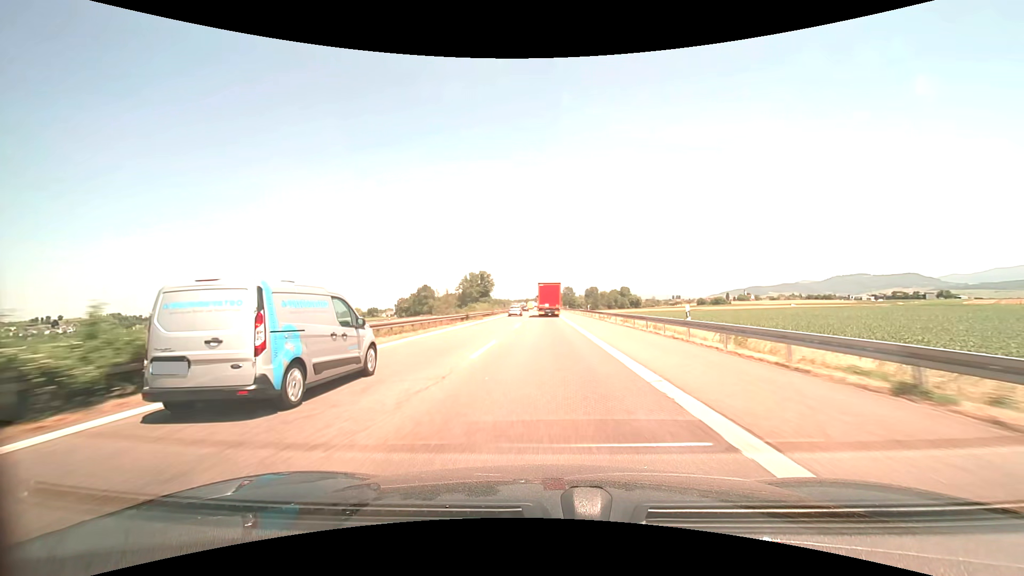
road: motorway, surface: asphalt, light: Day
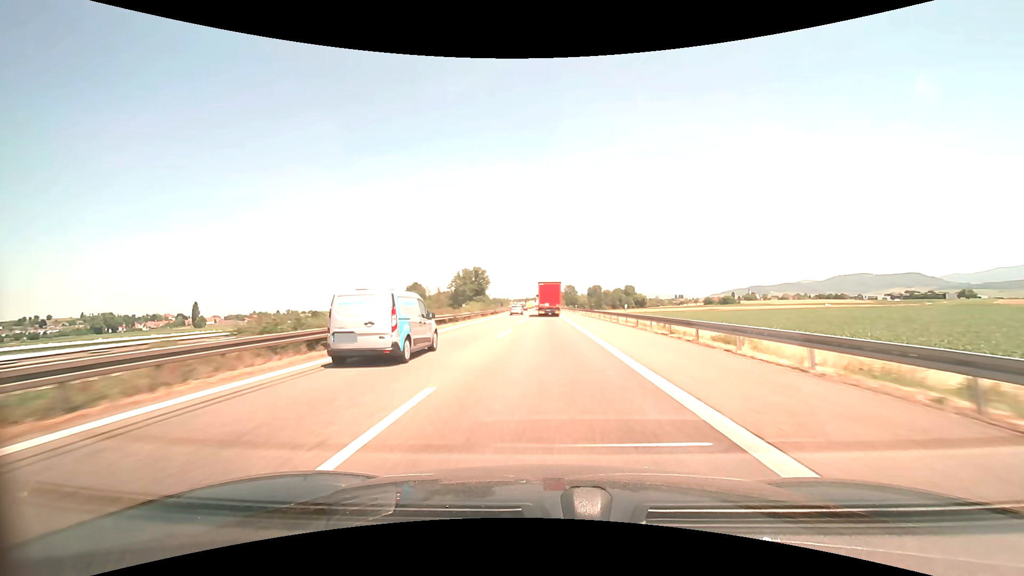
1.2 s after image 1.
(-0.1, +29.0) m; 0°
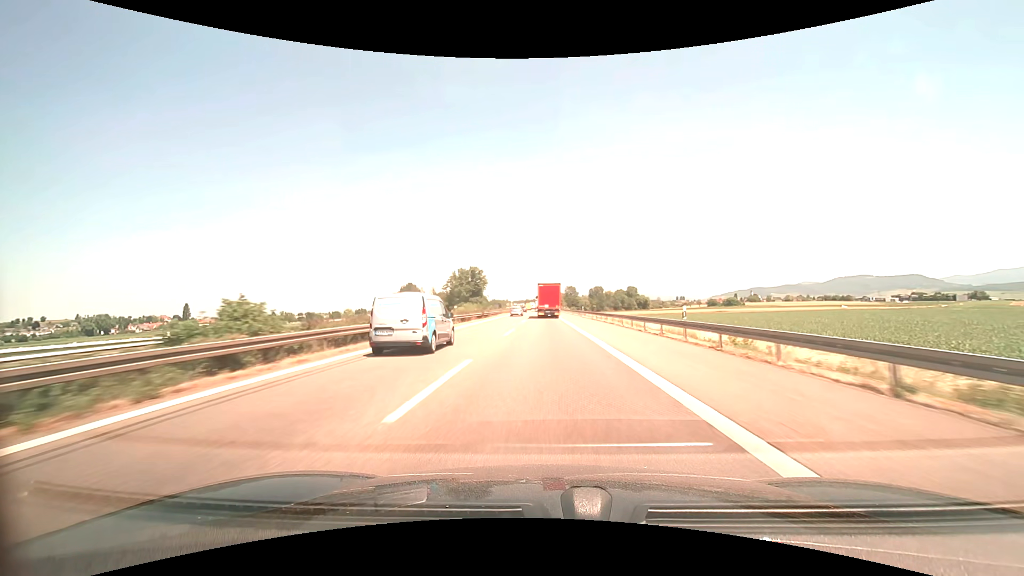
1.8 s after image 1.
(0.0, +14.5) m; 0°
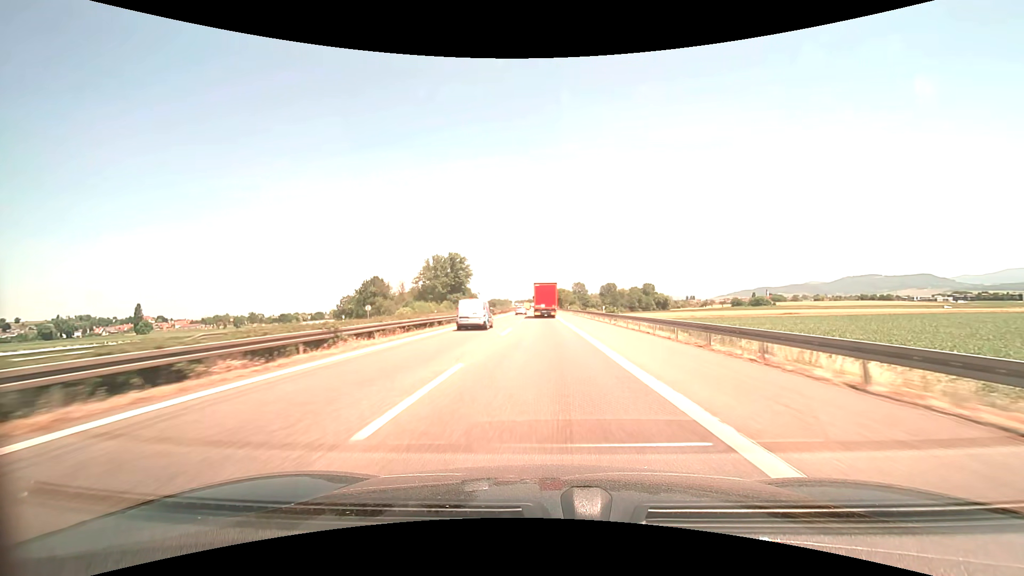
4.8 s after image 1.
(-0.2, +71.7) m; 0°
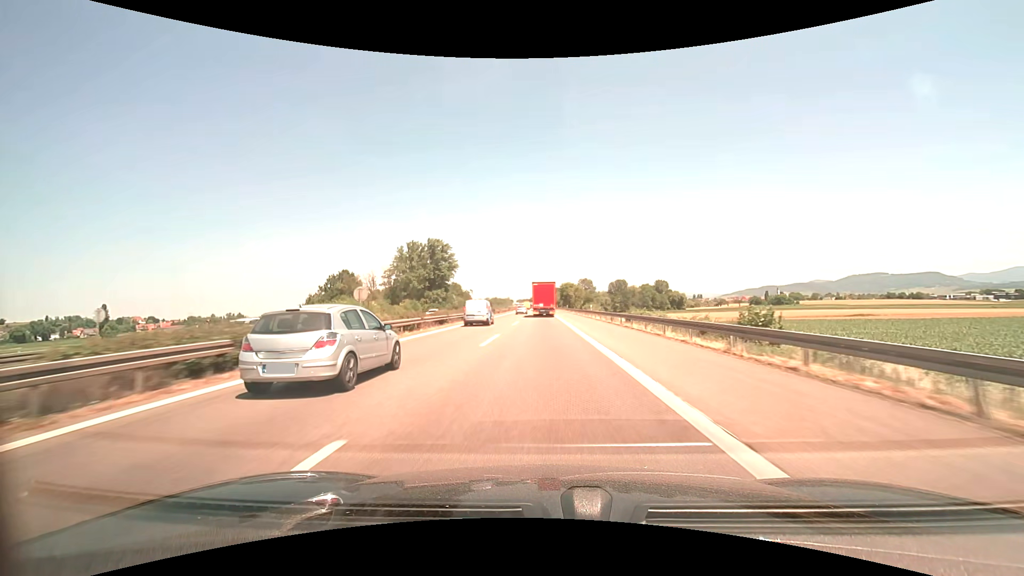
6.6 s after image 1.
(-0.1, +42.3) m; 0°
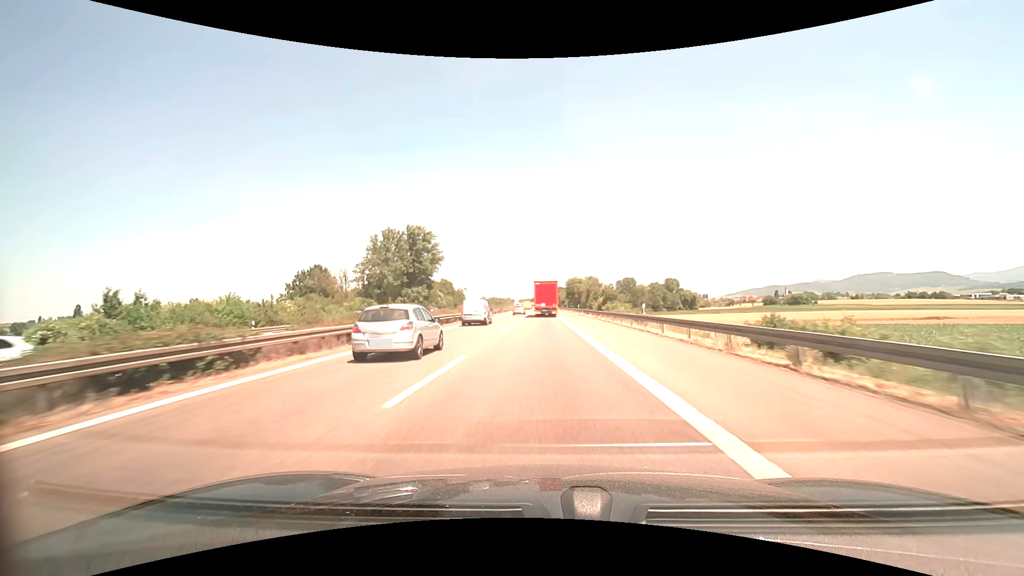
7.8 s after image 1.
(-0.1, +27.9) m; 0°
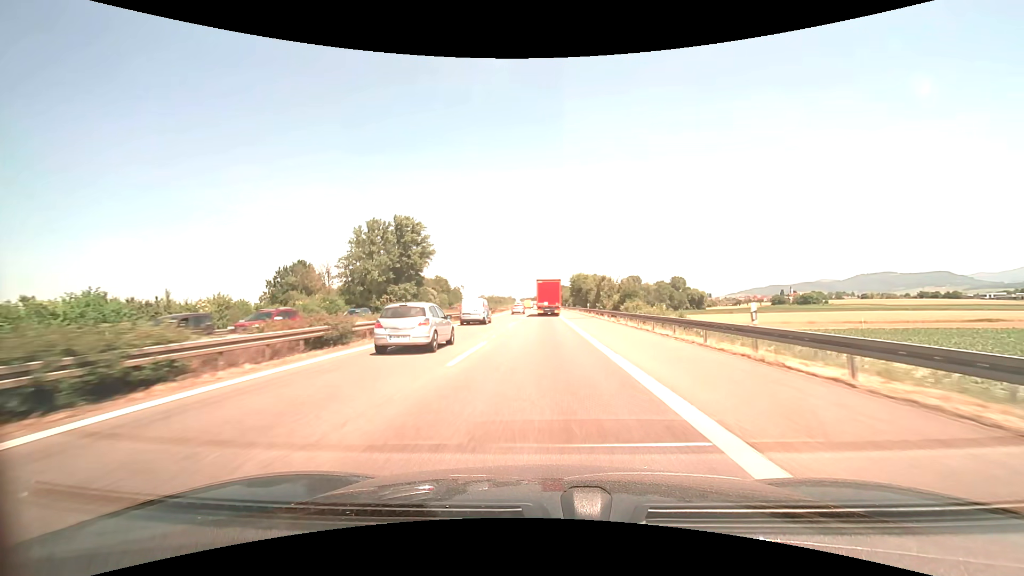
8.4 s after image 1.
(0.0, +13.7) m; 0°
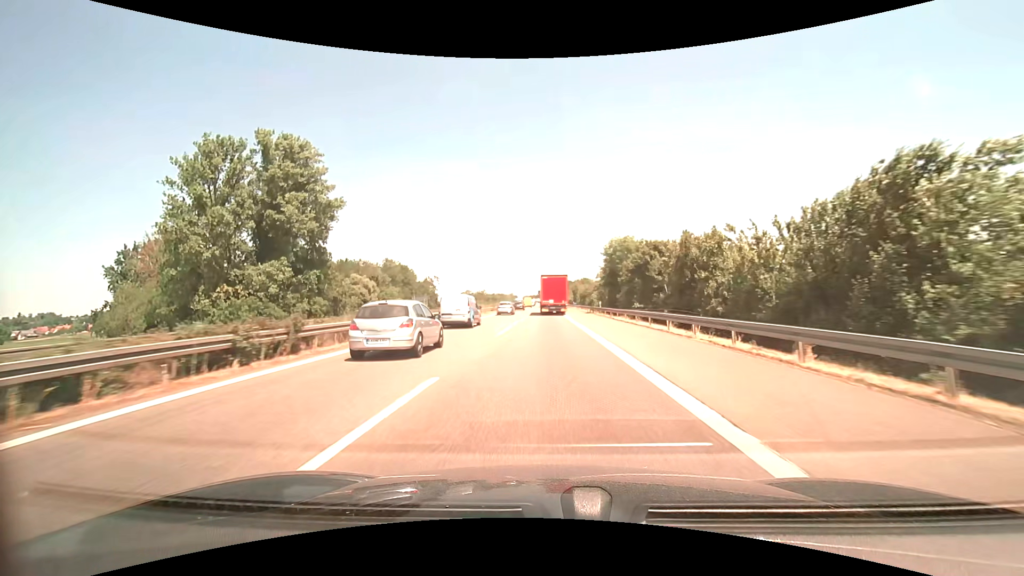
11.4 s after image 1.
(-0.3, +61.2) m; -1°
(0, +10) (0, +20) (0, +30) (0, +40) (0, +50) (0, +60) (0, +70) (0, +80) (0, +90) (0, +100) m
